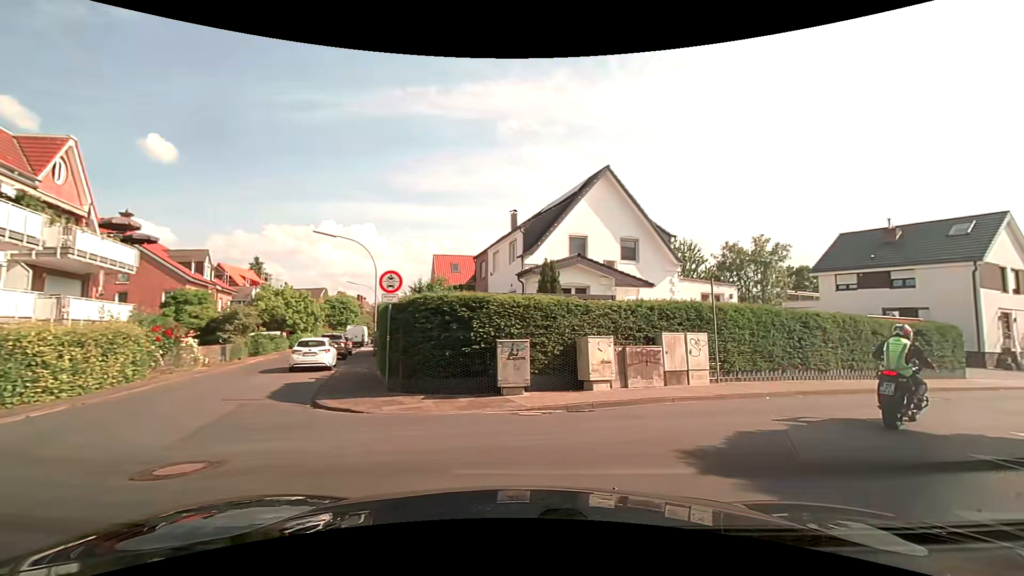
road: residential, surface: asphalt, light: Day
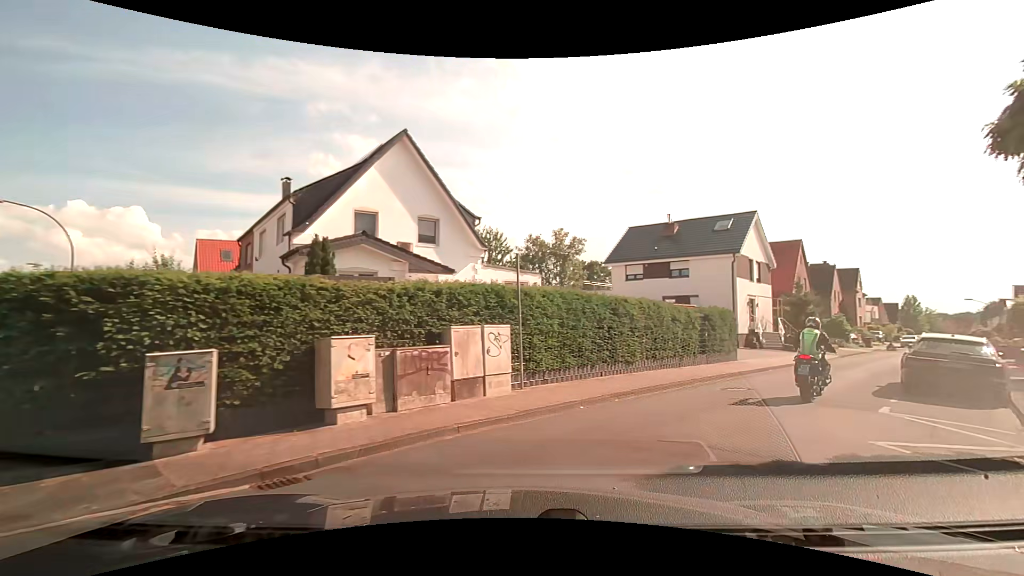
(+0.8, +4.3) m; +23°
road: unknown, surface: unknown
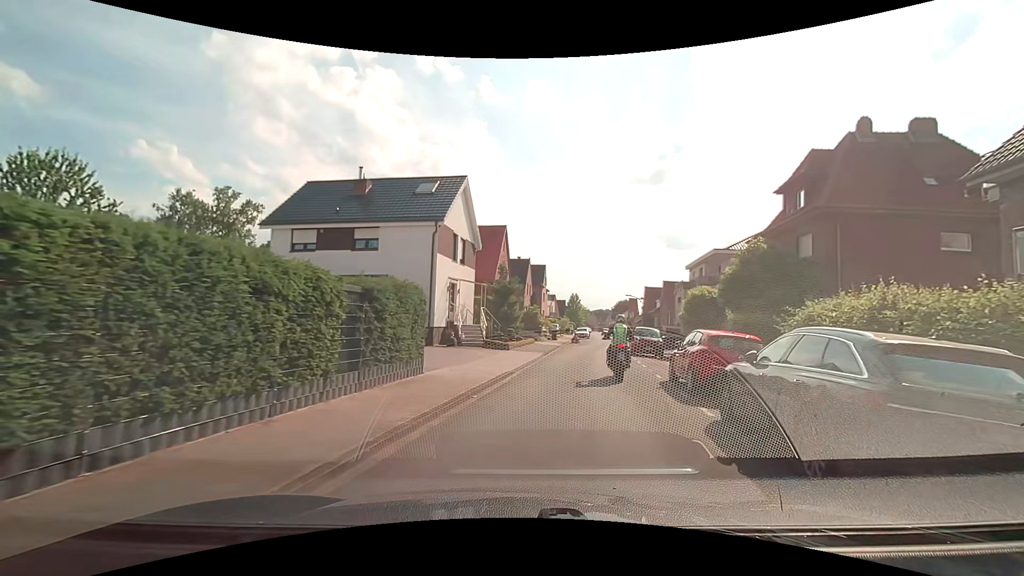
(+3.5, +10.7) m; +32°
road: residential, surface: asphalt
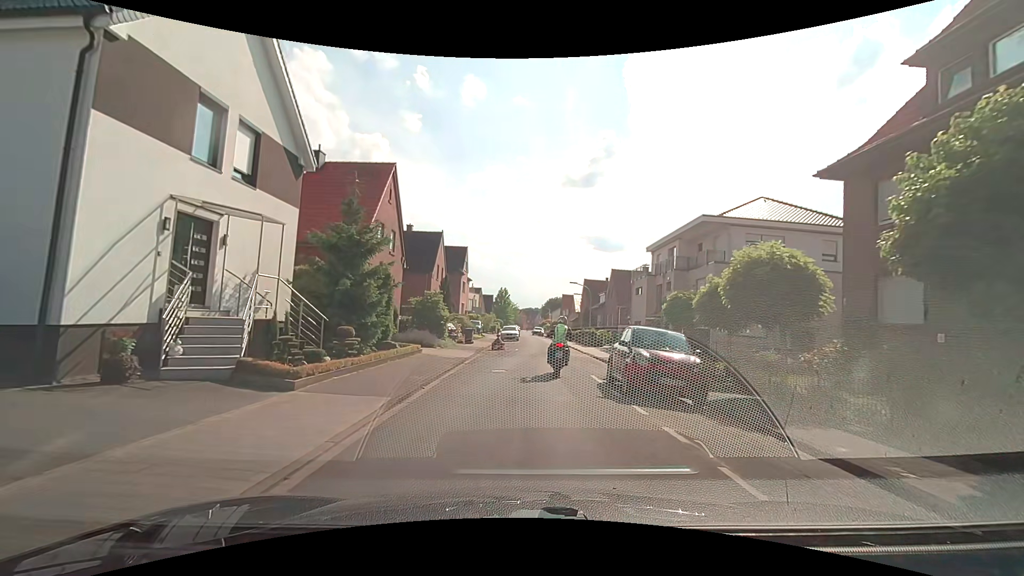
(+2.0, +16.7) m; +9°
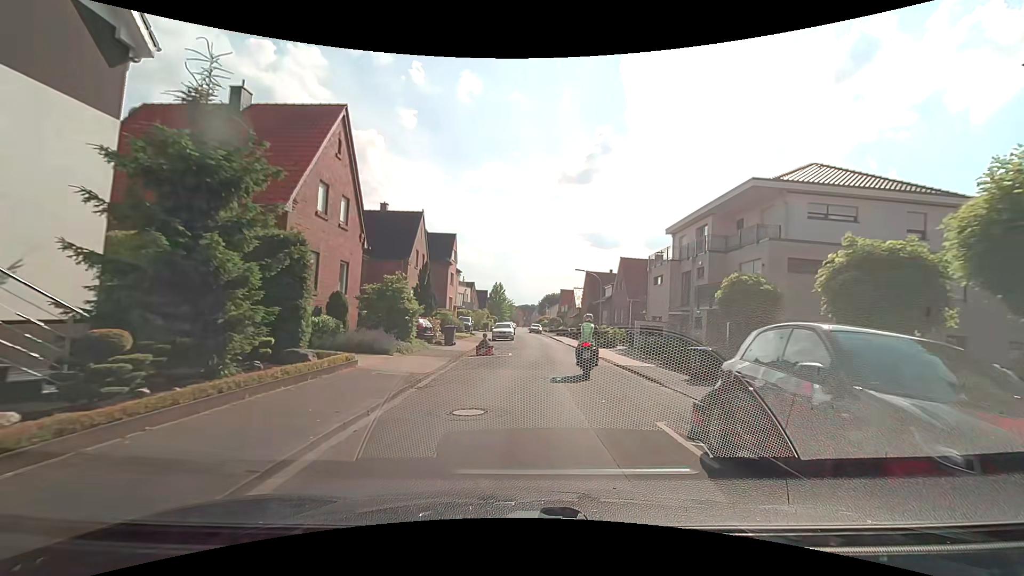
(0.0, +7.6) m; 0°
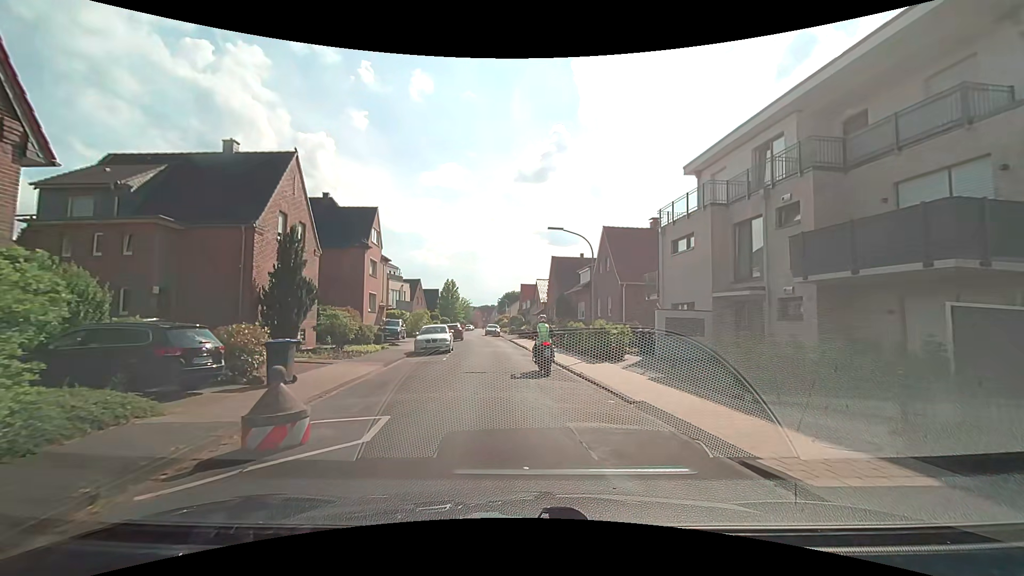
(+0.9, +15.0) m; +5°
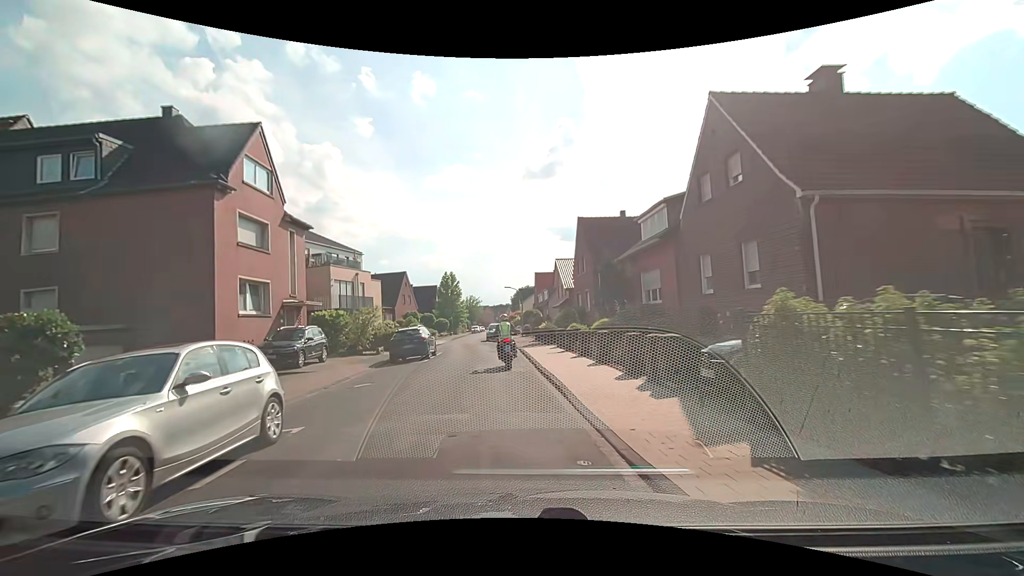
(-0.1, +20.5) m; -1°
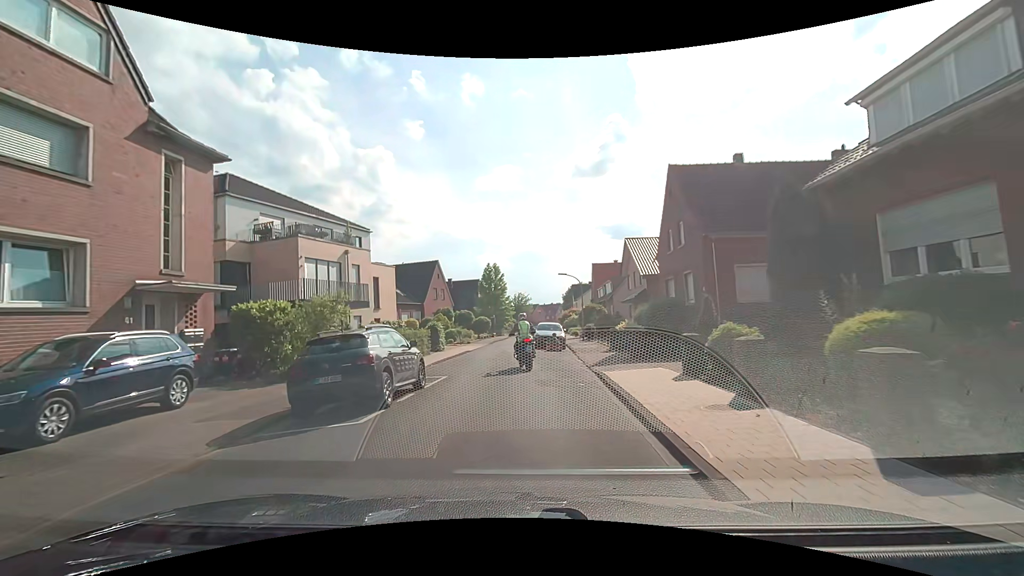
(-0.6, +13.2) m; -6°
(0, +10) (-1, +20) (-1, +30) (-1, +40) (-1, +50) (0, +60) (0, +70) (+1, +80) (+2, +90) (+2, +100) m
